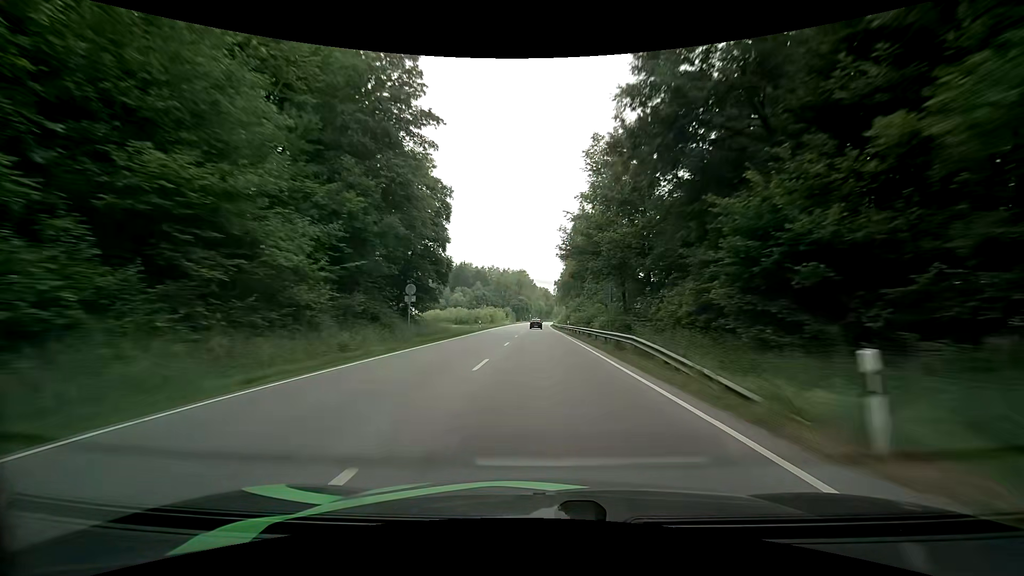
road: primary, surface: asphalt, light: Day
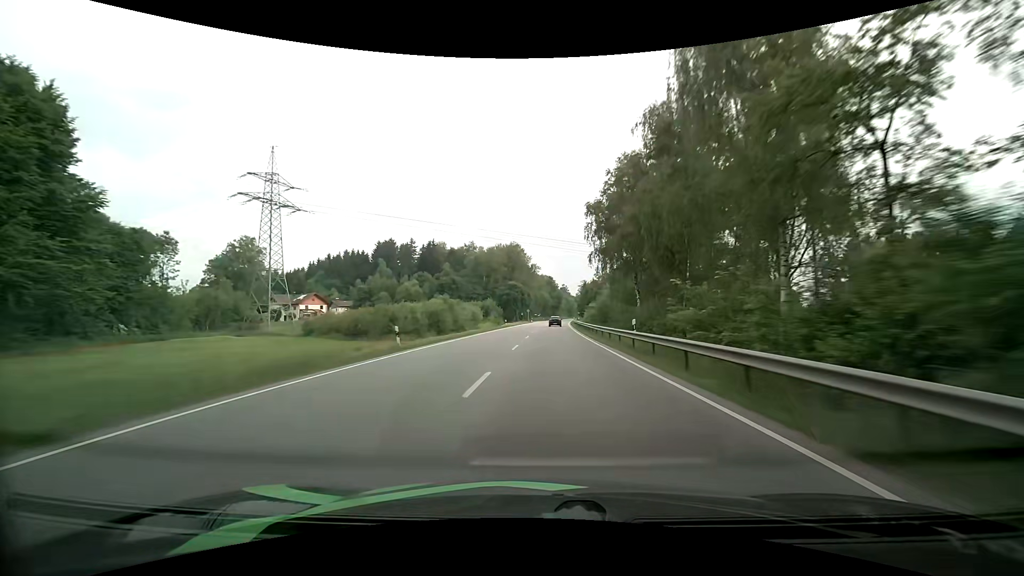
(-0.8, +88.6) m; -1°
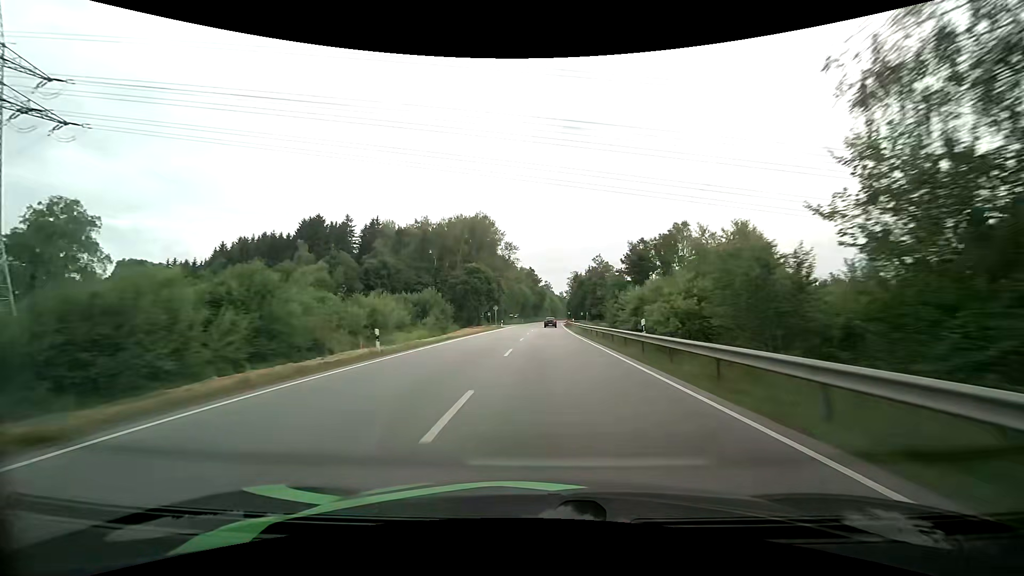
(+1.0, +50.7) m; +3°
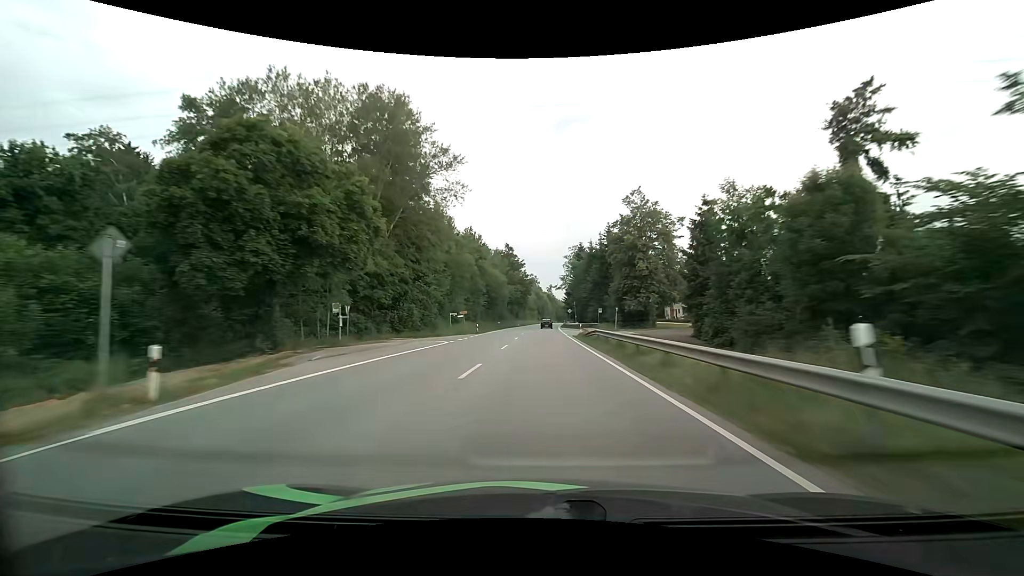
(+1.0, +66.1) m; +1°
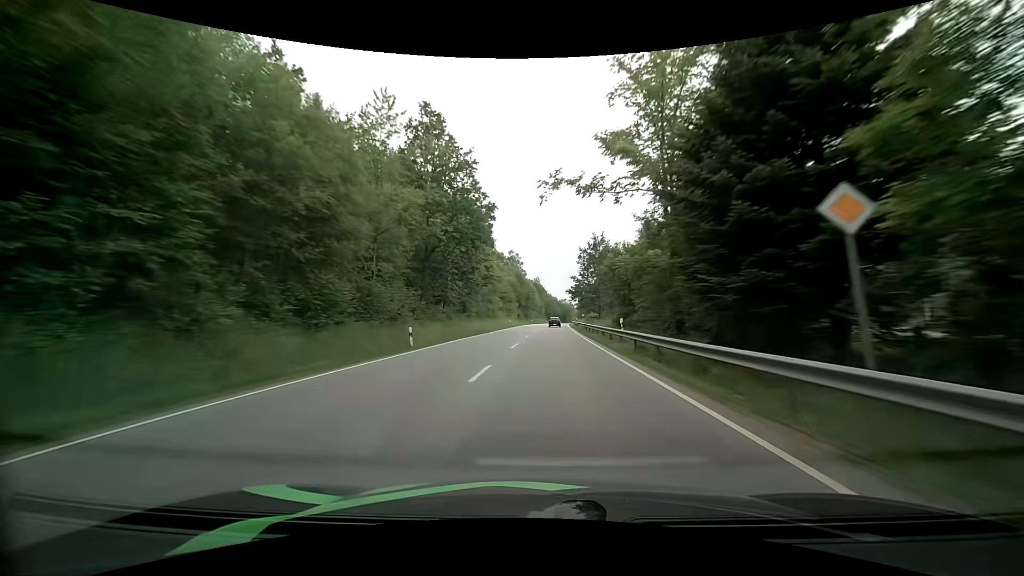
(+0.9, +85.2) m; +1°
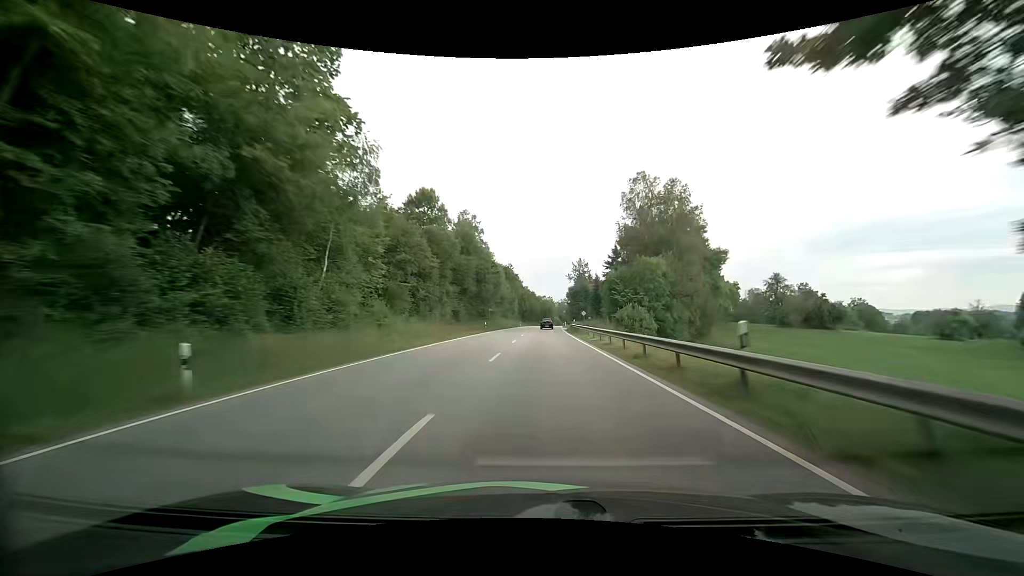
(+1.8, +67.0) m; +3°
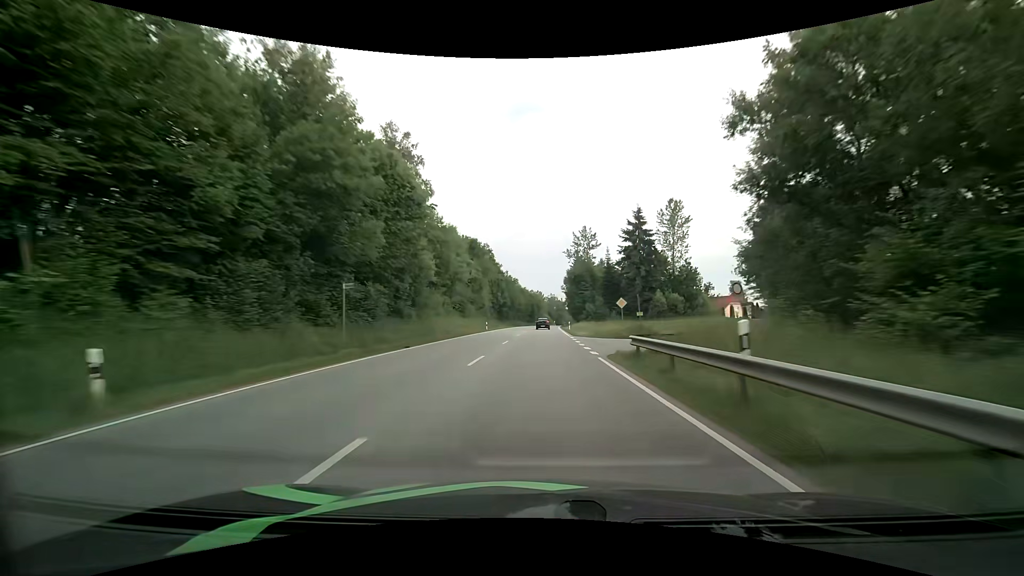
(+0.9, +49.3) m; +2°
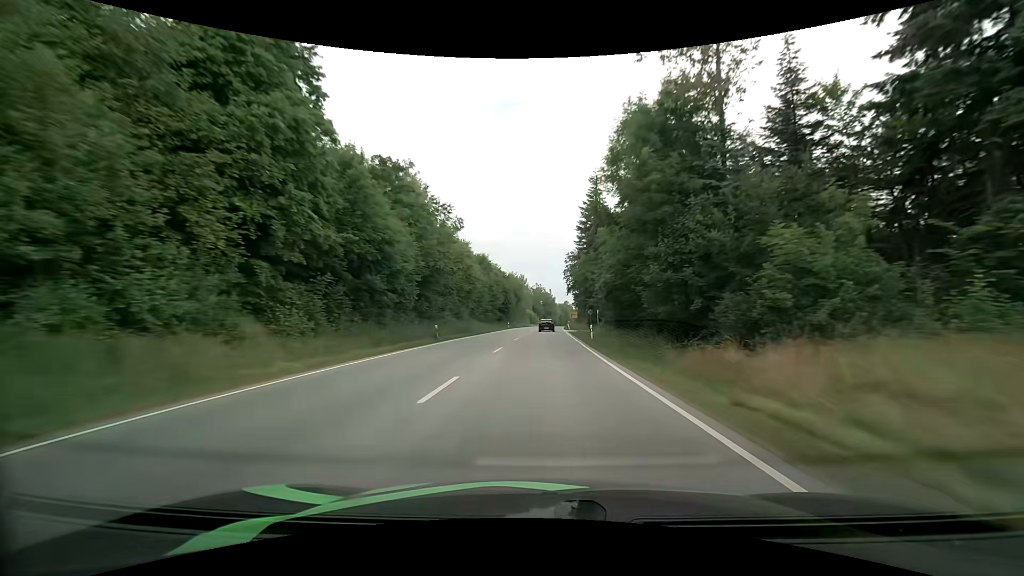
(+1.1, +77.9) m; +2°
(0, +10) (0, +20) (0, +30) (0, +40) (+1, +50) (+1, +60) (+1, +70) (+2, +80) (+2, +90) (+2, +100) m
